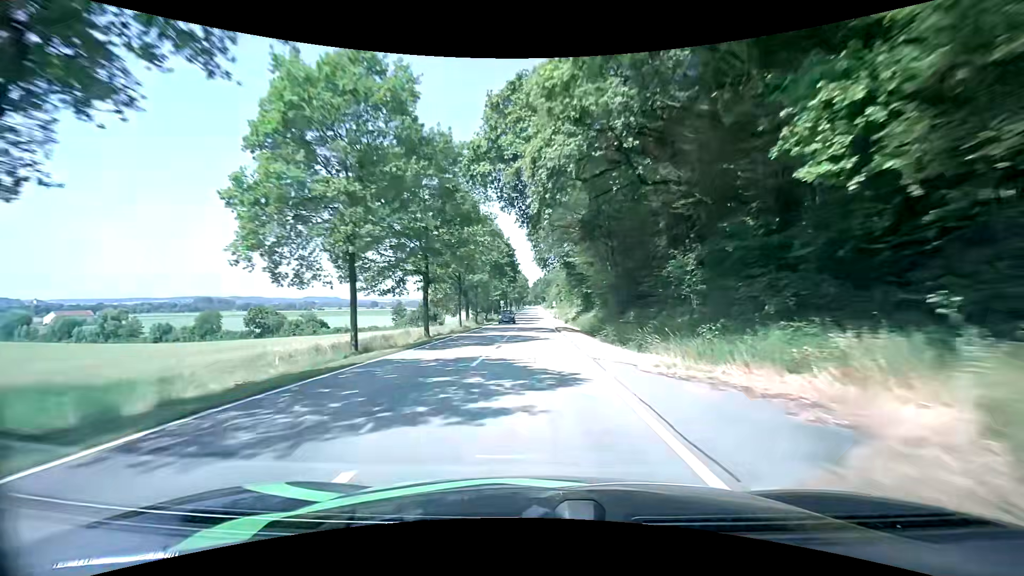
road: tertiary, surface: asphalt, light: Day
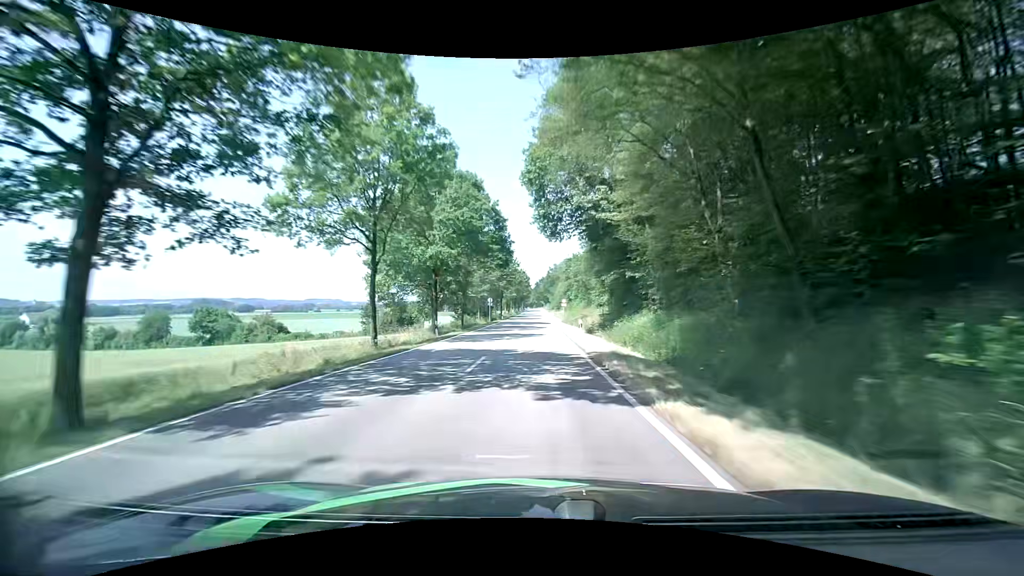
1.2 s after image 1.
(-0.1, +26.2) m; 0°
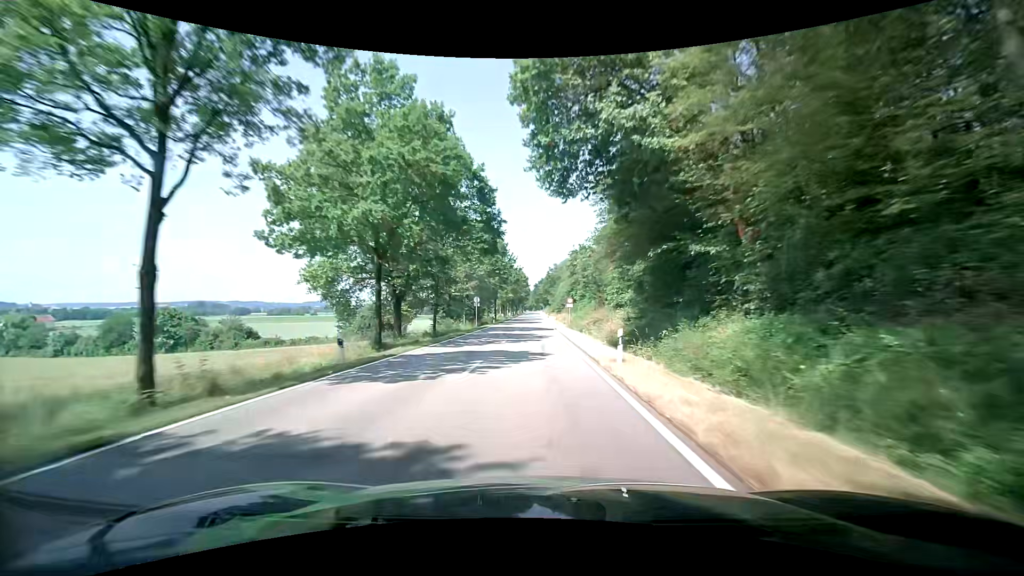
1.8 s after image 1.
(0.0, +13.2) m; 0°
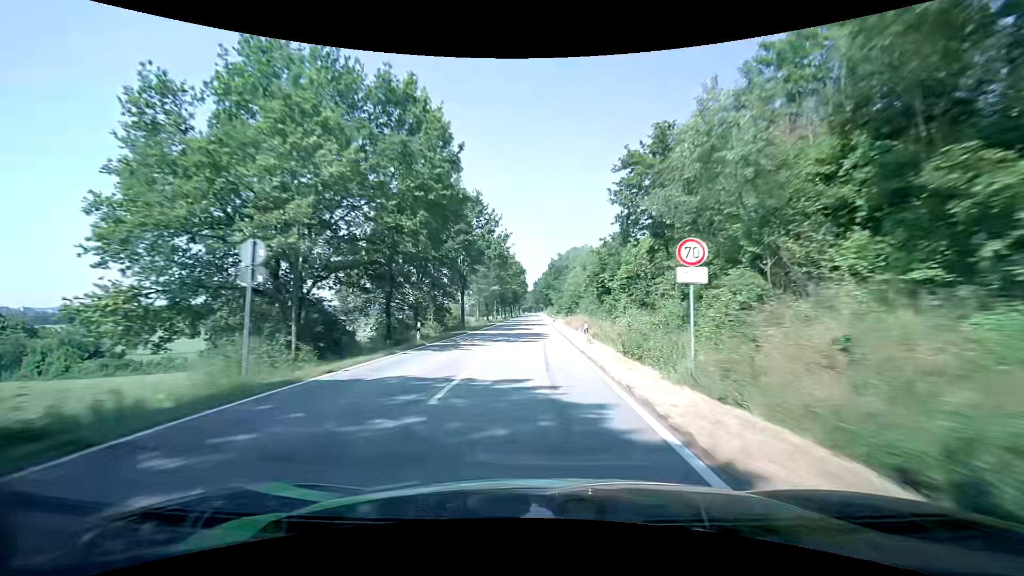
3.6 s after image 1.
(+0.1, +39.8) m; 0°
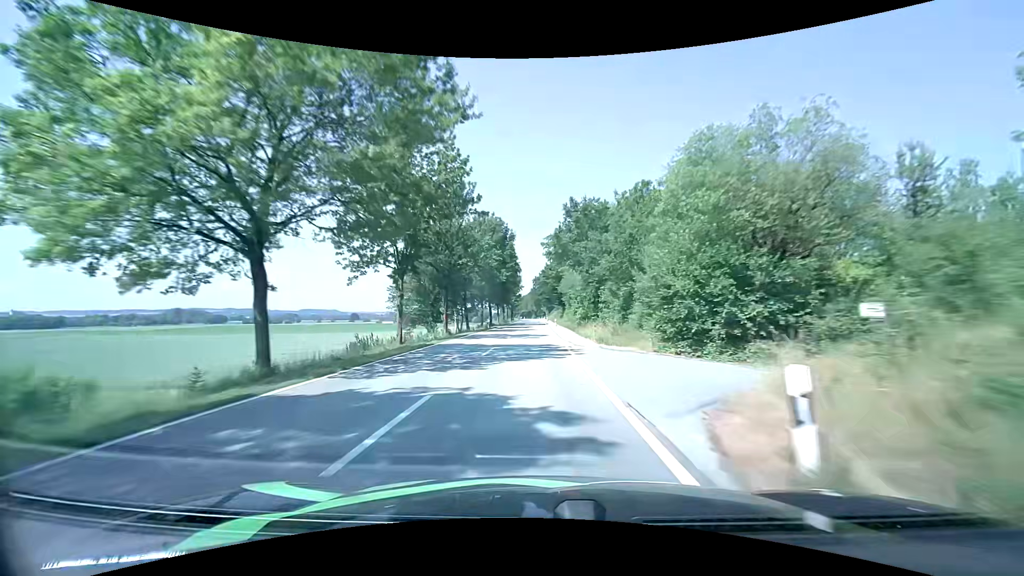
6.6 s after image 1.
(+0.1, +66.0) m; 0°
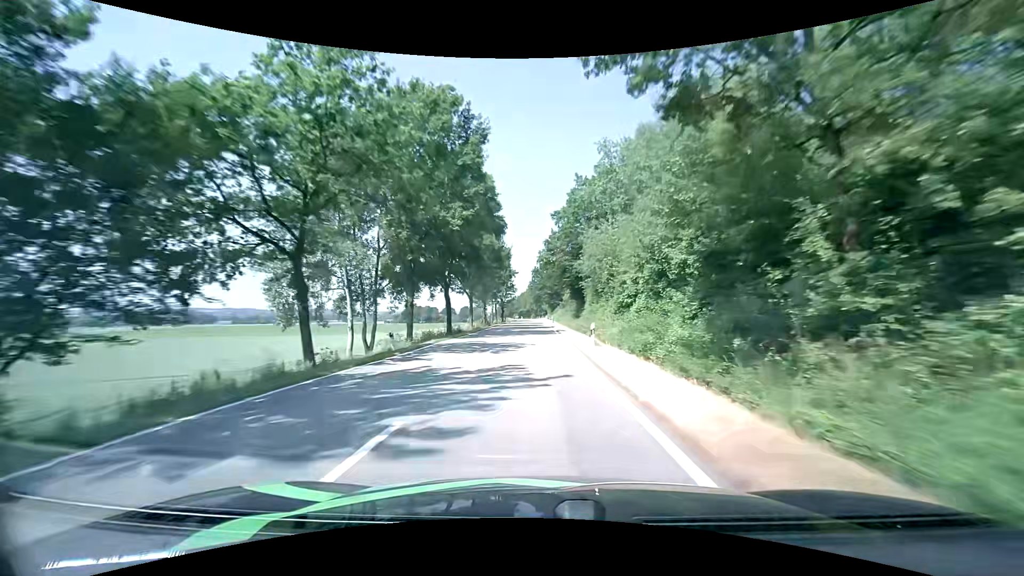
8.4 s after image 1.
(-0.2, +39.5) m; 0°
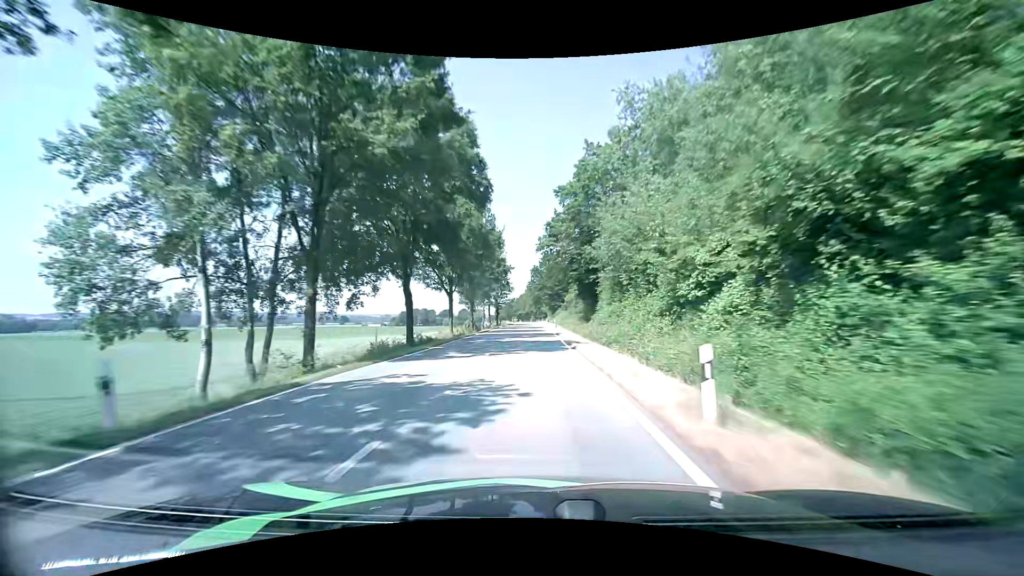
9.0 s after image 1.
(0.0, +13.2) m; +1°
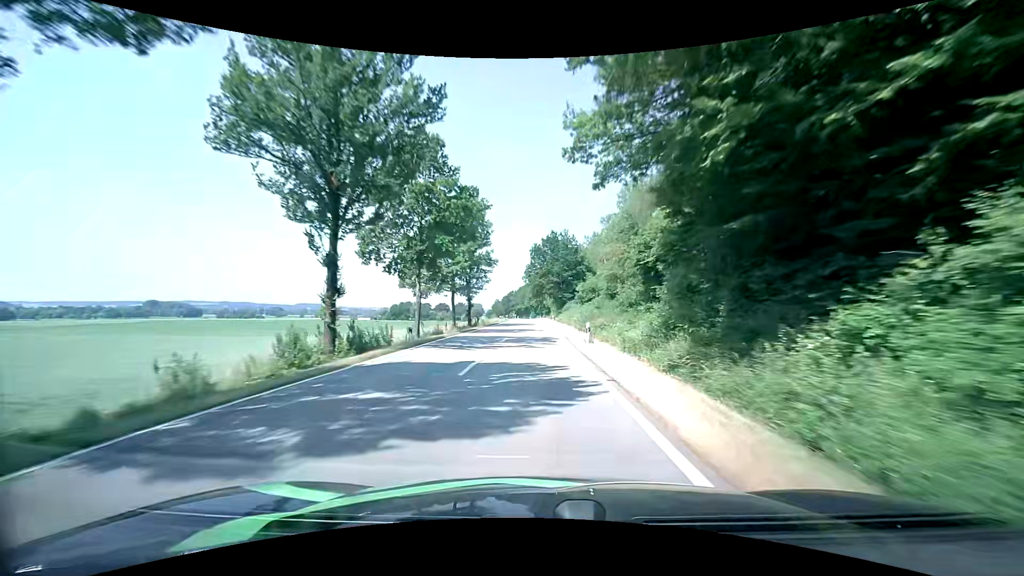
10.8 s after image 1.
(-0.4, +40.2) m; -1°
(0, +10) (0, +20) (0, +30) (0, +40) (0, +50) (0, +60) (0, +70) (0, +80) (0, +90) (0, +100) m
